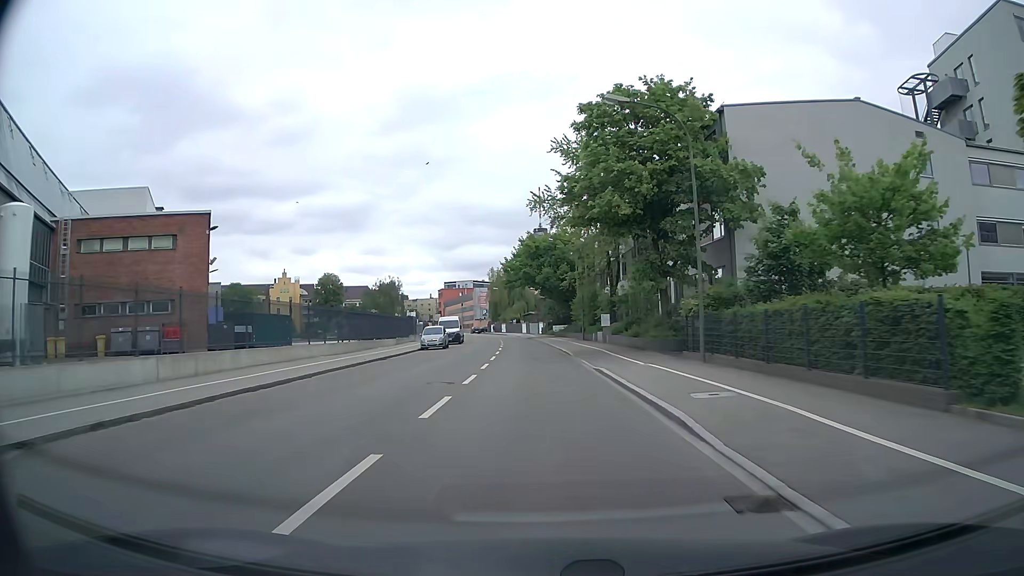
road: secondary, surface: asphalt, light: Day
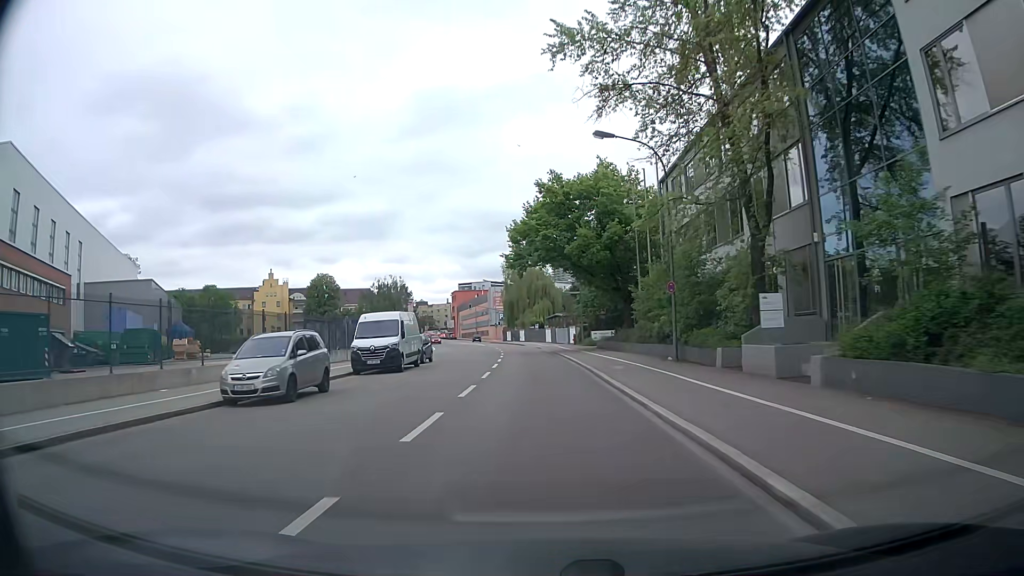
(-0.6, +32.0) m; -2°
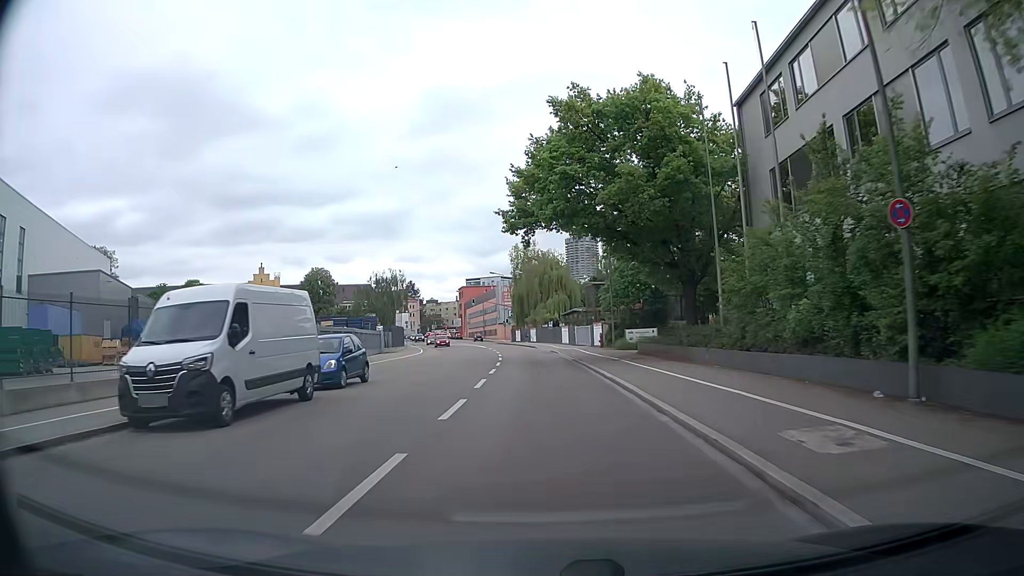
(-0.2, +16.1) m; -1°
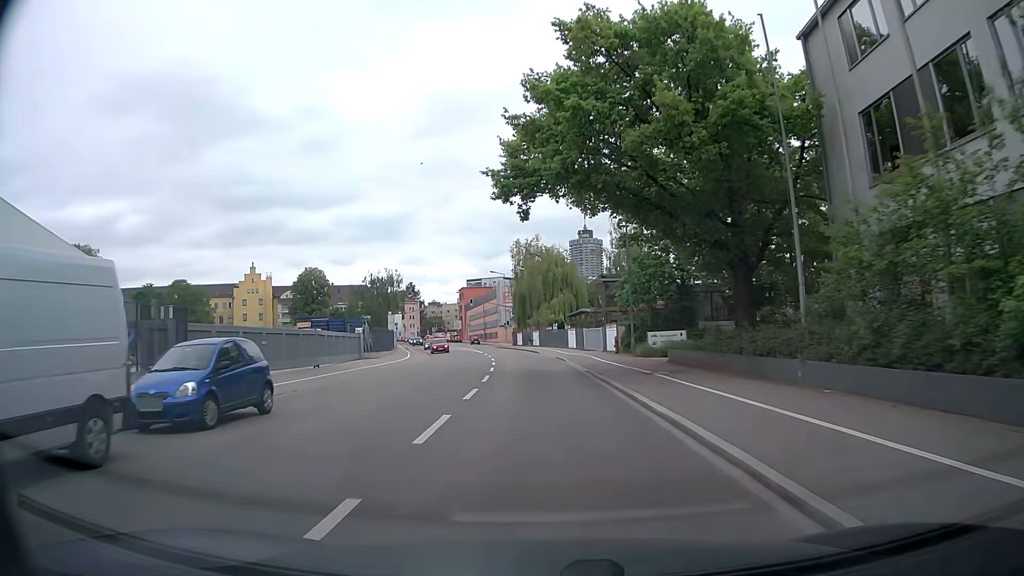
(-0.1, +8.0) m; 0°
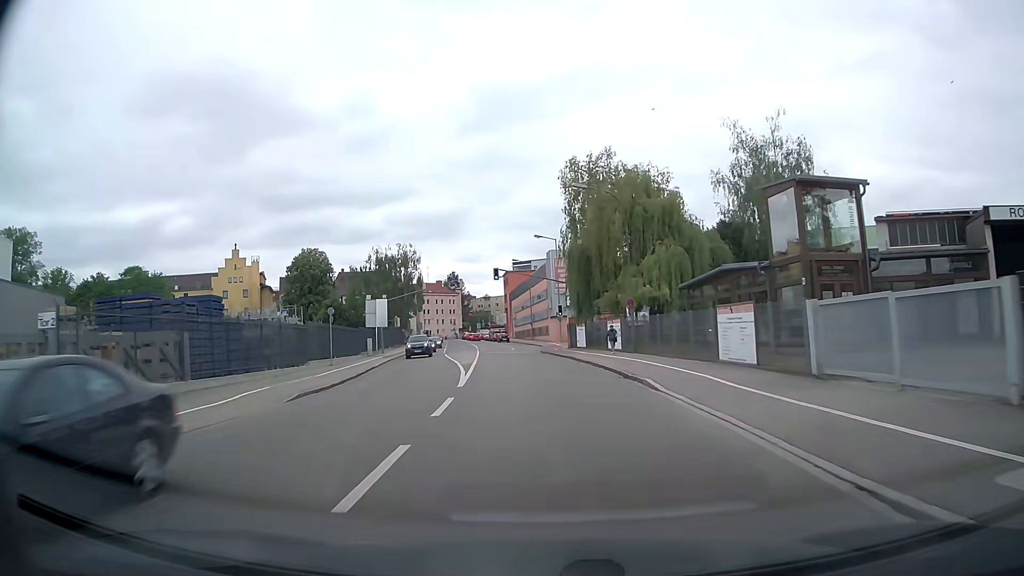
(-1.8, +39.5) m; -5°
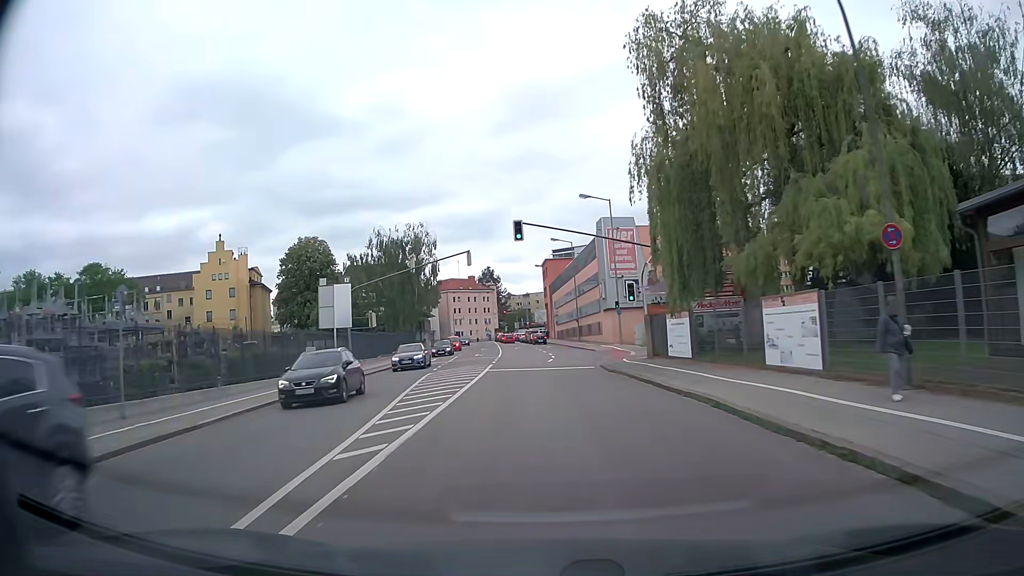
(-0.8, +23.4) m; -4°
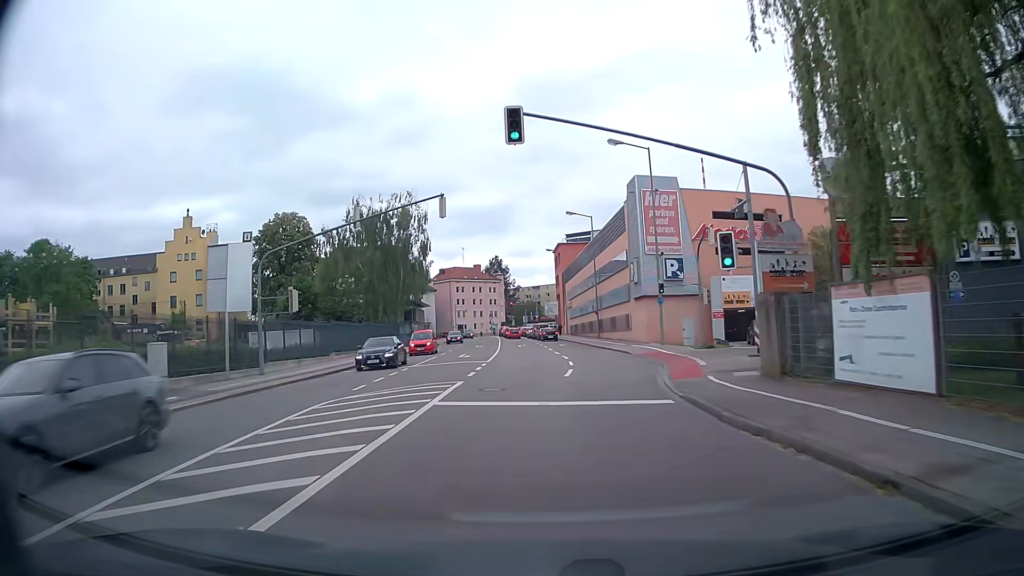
(-0.2, +15.4) m; -1°
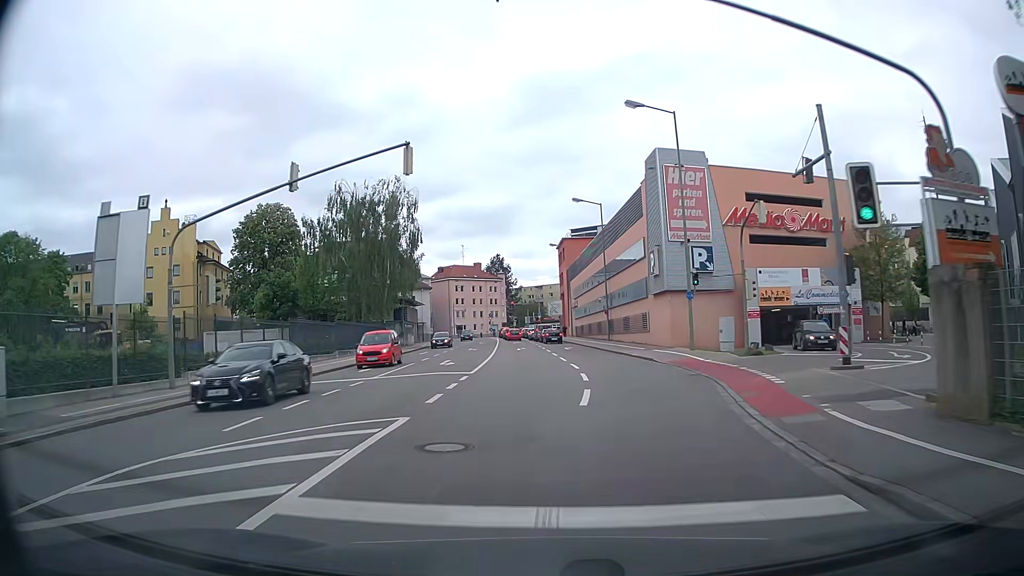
(0.0, +7.6) m; -1°
